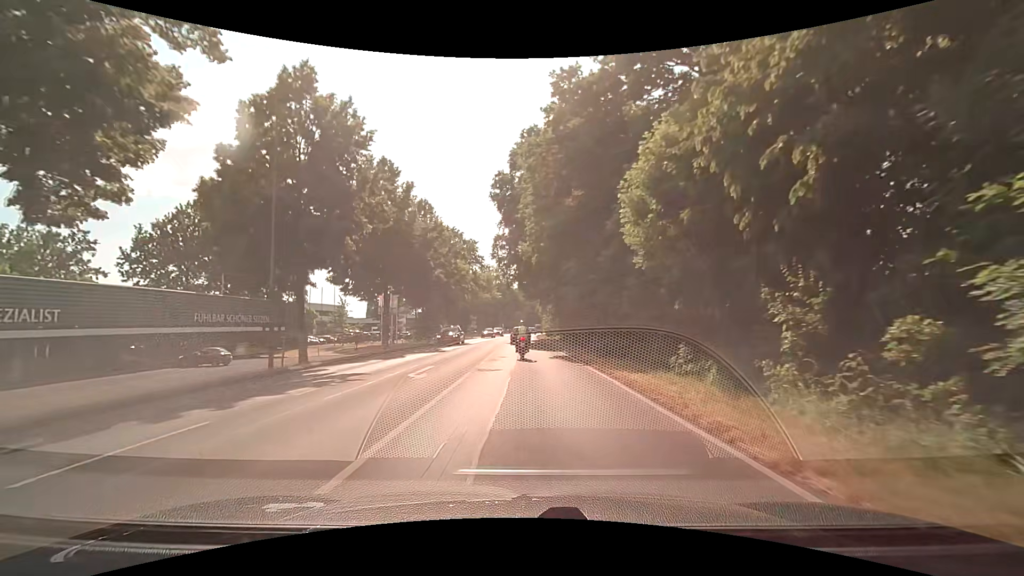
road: secondary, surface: asphalt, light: Day
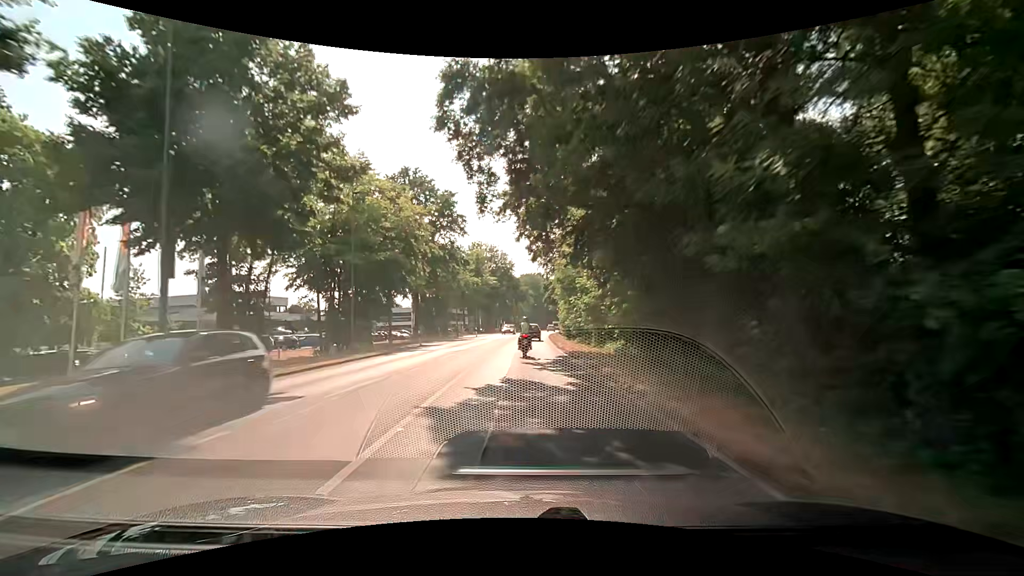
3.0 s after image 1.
(-0.2, +37.3) m; -1°
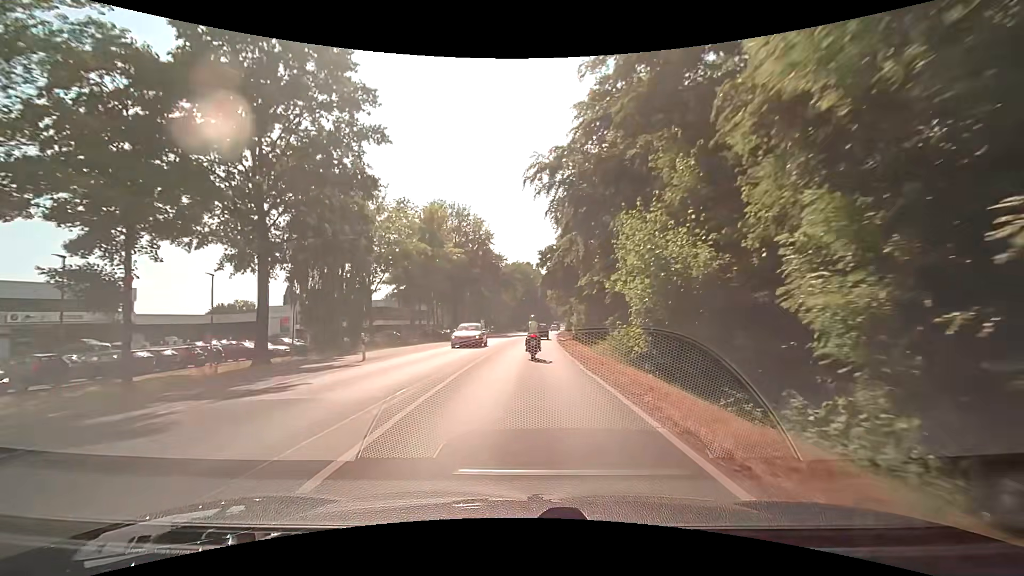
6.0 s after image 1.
(+0.3, +38.8) m; +2°
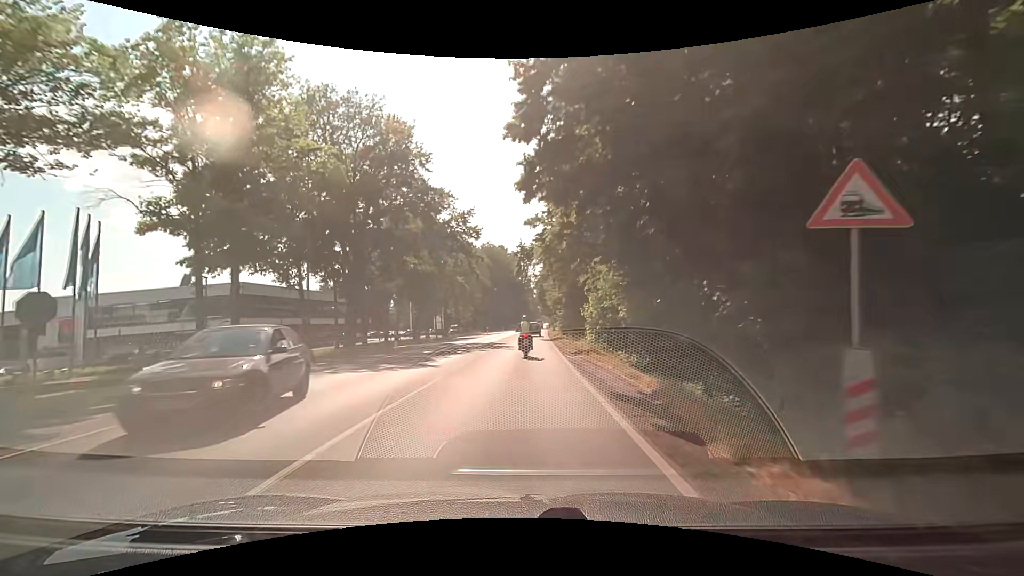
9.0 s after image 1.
(+0.6, +37.6) m; +2°
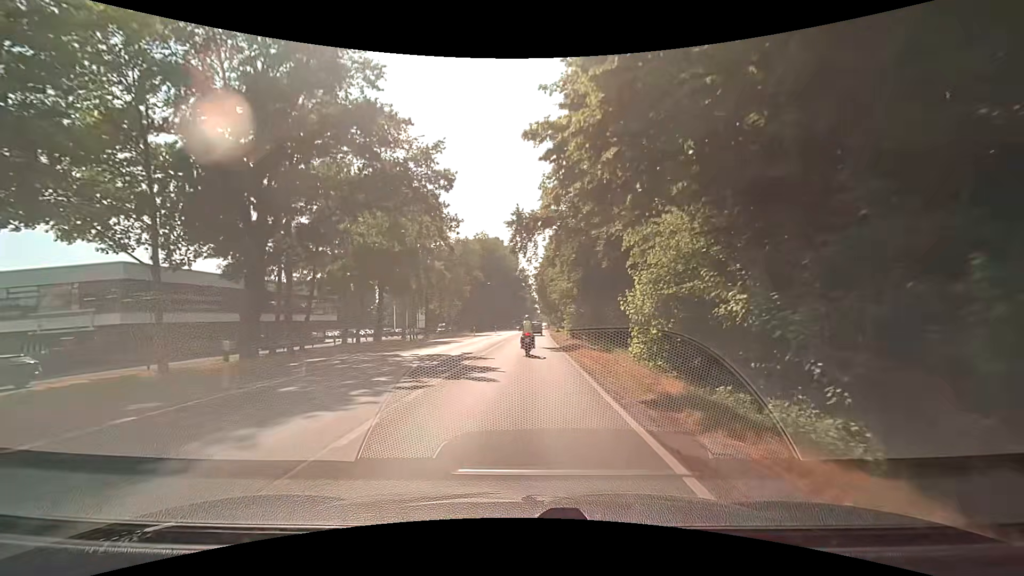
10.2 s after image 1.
(-0.1, +14.7) m; -1°
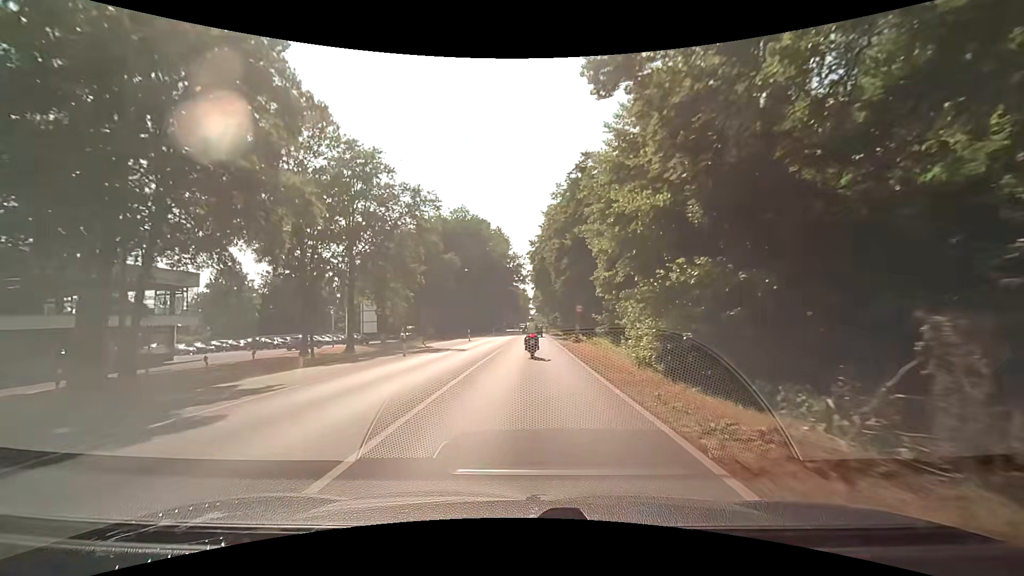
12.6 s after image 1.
(+0.7, +29.7) m; +2°
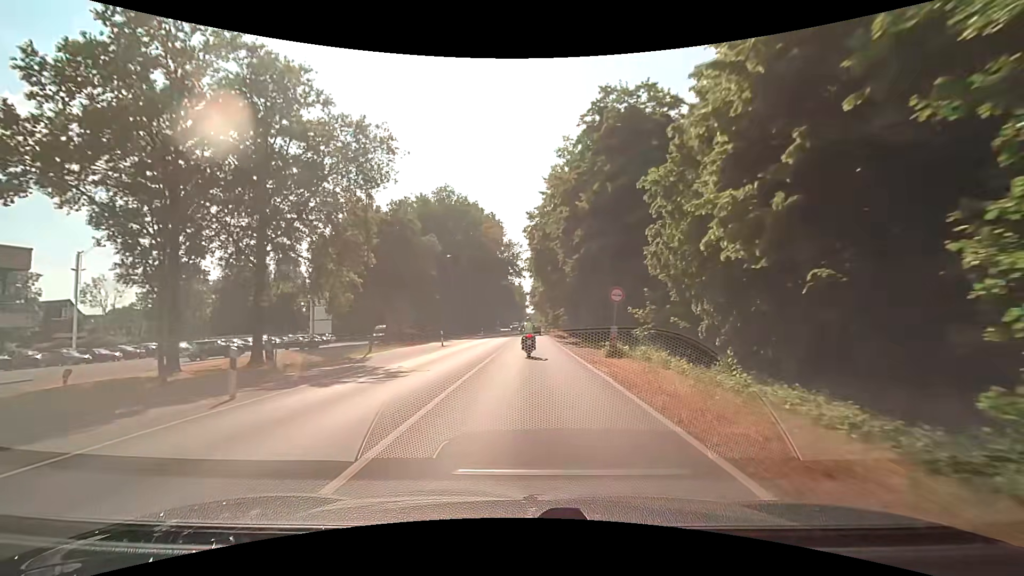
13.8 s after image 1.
(0.0, +14.6) m; +1°
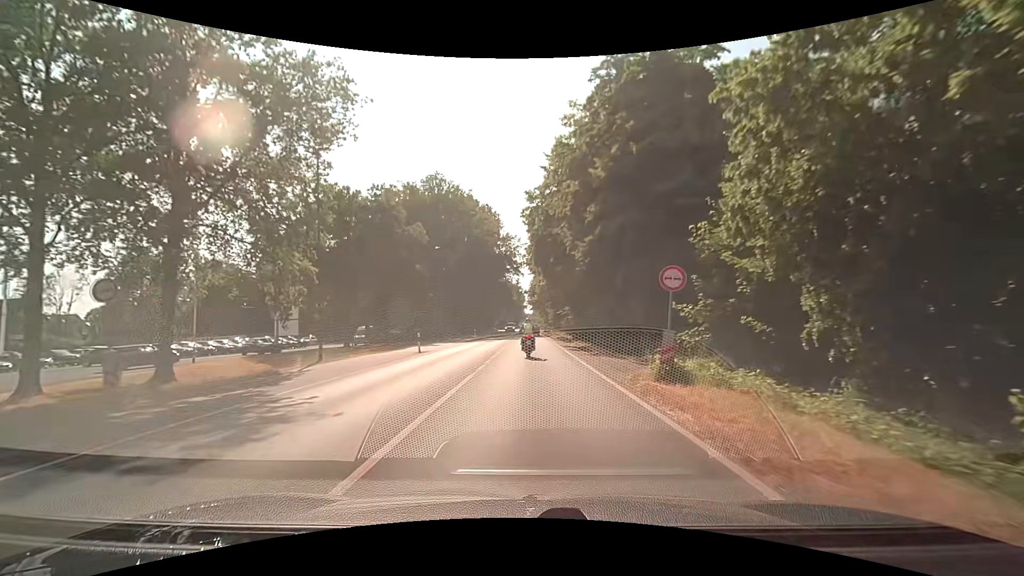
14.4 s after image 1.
(-0.1, +7.3) m; -1°
(0, +10) (0, +20) (0, +30) (0, +40) (+1, +50) (+1, +60) (+1, +70) (+1, +80) (+1, +90) (+2, +100) m
